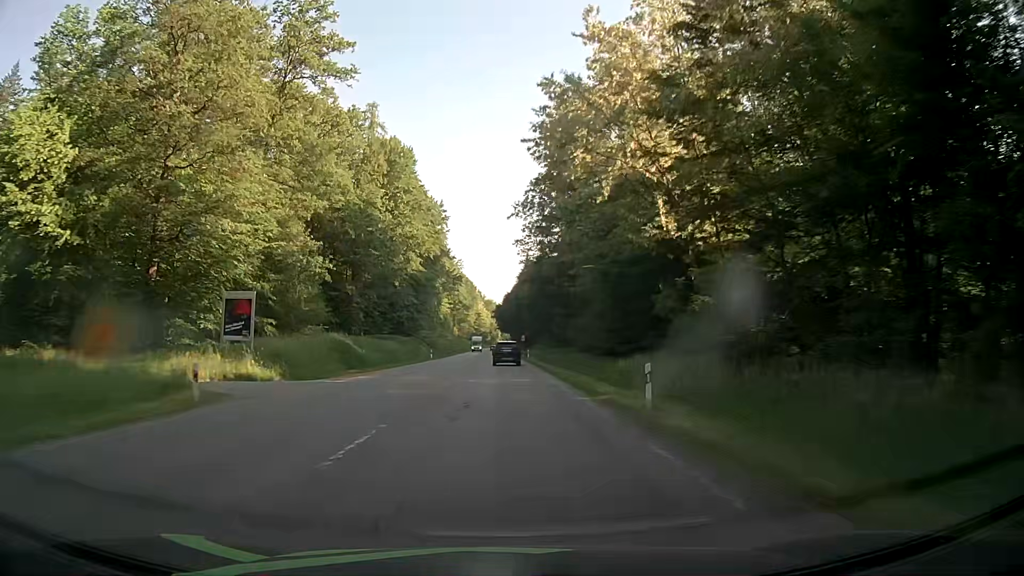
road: secondary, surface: asphalt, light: Day
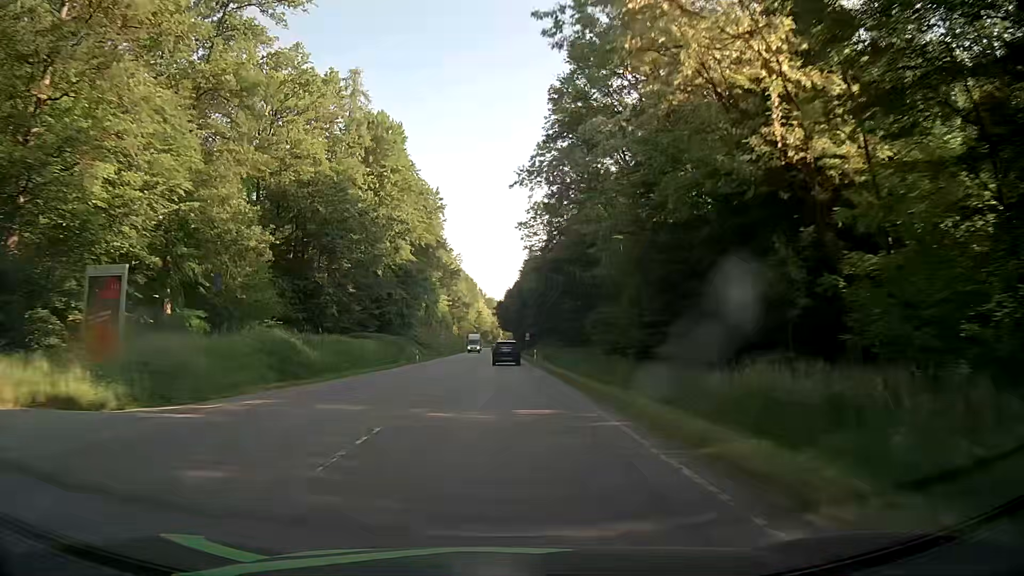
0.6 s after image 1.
(+0.1, +12.7) m; 0°
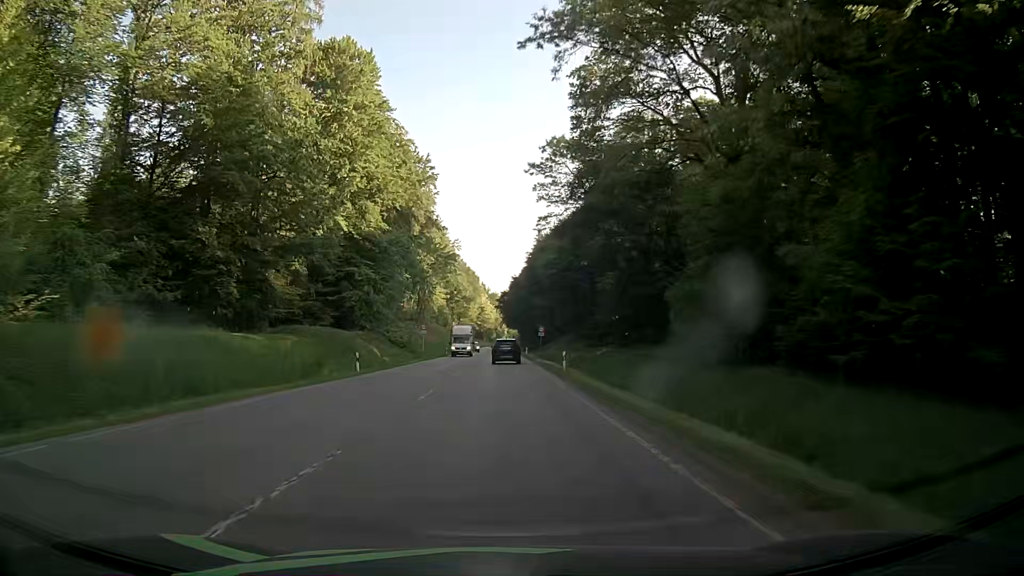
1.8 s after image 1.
(-0.1, +25.4) m; 0°
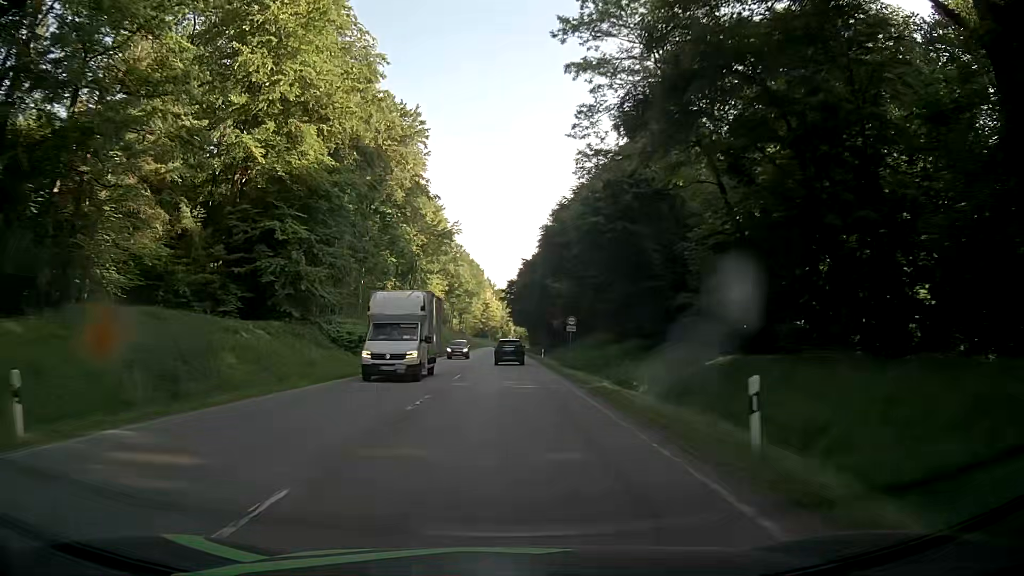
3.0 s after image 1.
(-0.2, +25.3) m; -1°
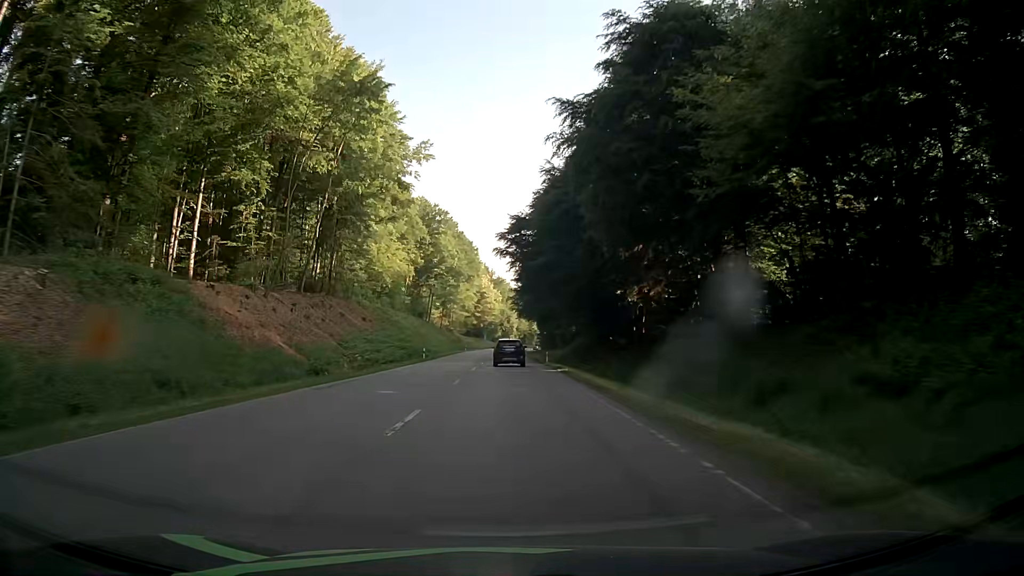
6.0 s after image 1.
(-0.4, +61.8) m; 0°
(0, +10) (0, +20) (0, +30) (0, +40) (0, +50) (0, +60) (0, +70) (0, +80) (0, +90) (0, +100) m
